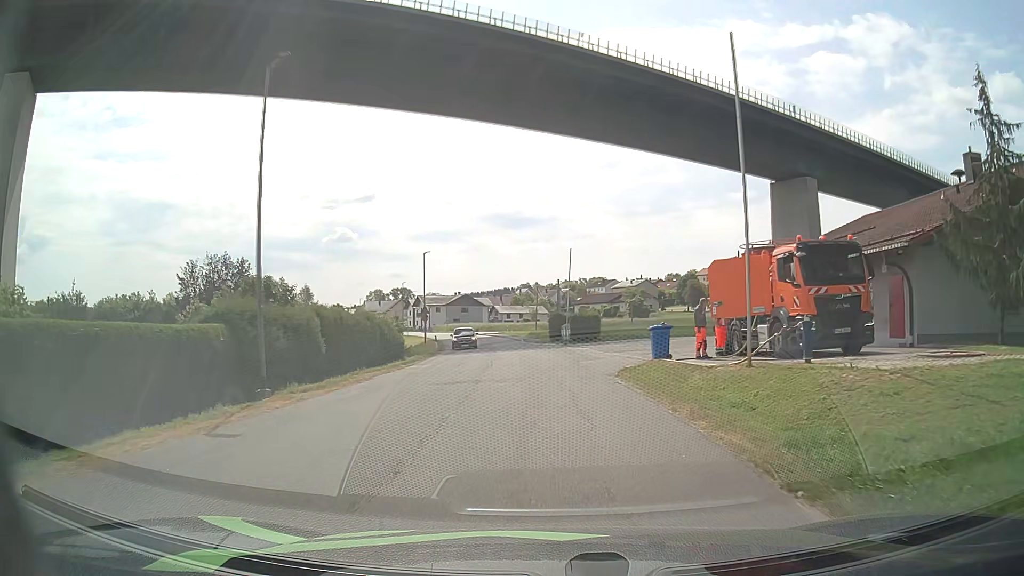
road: unclassified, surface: asphalt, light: Day
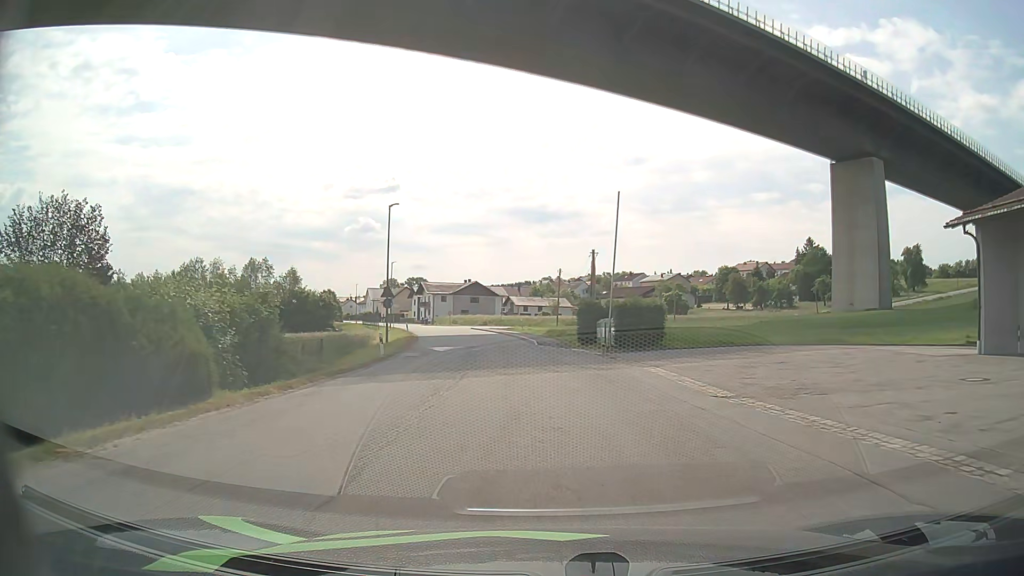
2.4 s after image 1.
(-0.2, +21.1) m; -2°
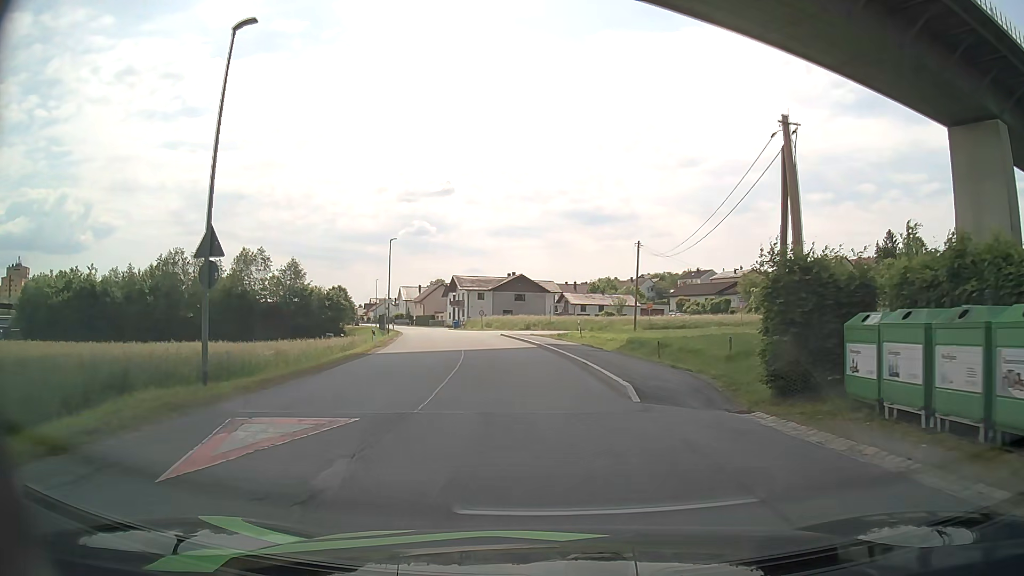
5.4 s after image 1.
(-0.7, +26.3) m; -4°
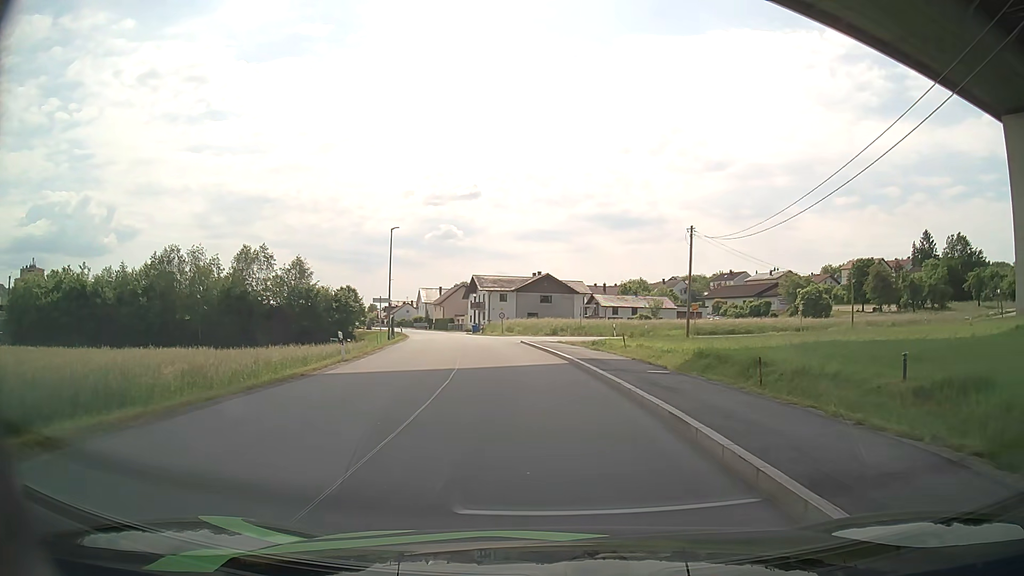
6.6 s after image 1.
(-0.2, +9.2) m; -2°
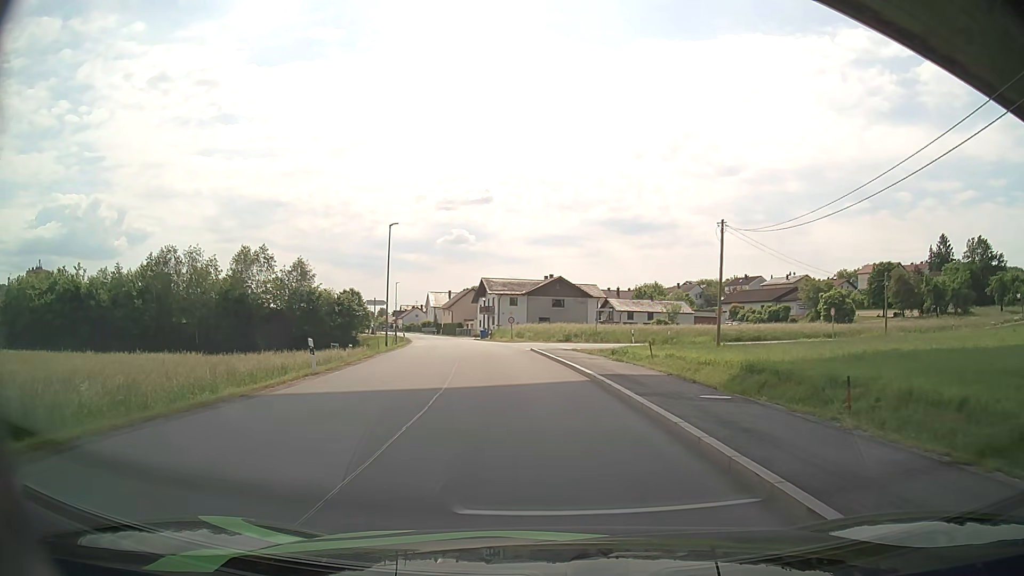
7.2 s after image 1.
(-0.1, +4.3) m; -1°
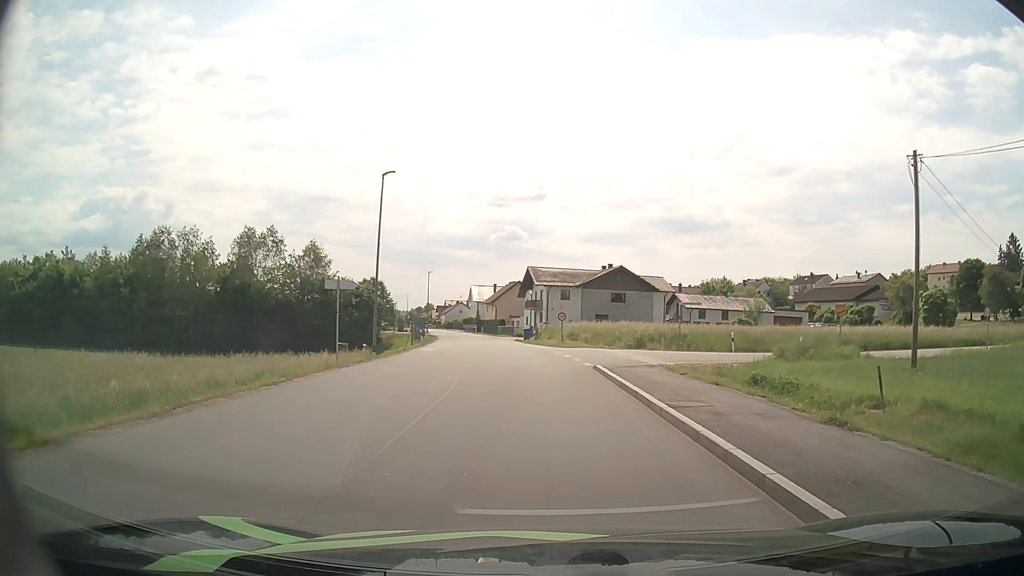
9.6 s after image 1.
(-0.5, +14.8) m; -4°
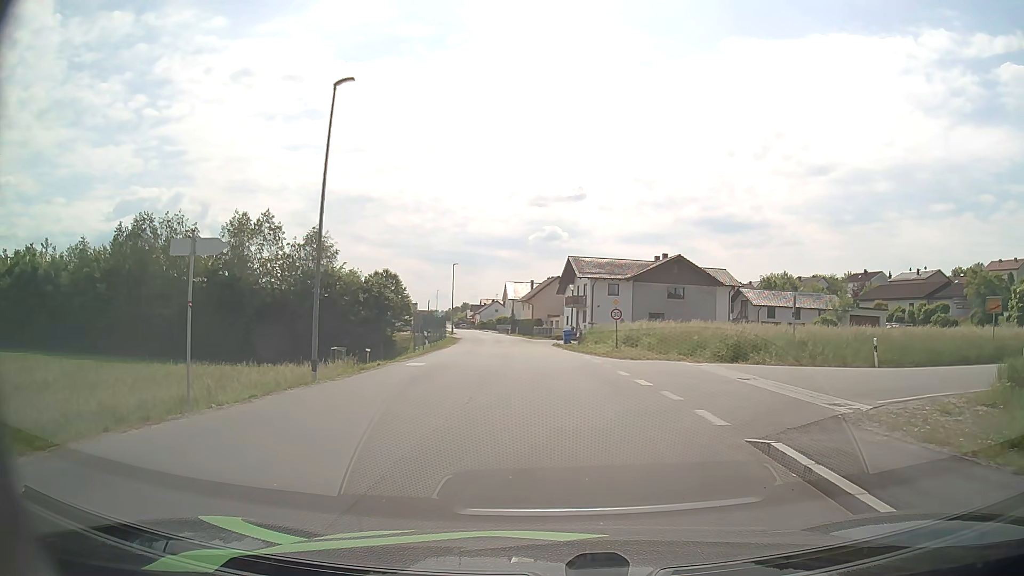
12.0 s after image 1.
(-0.3, +12.4) m; -3°
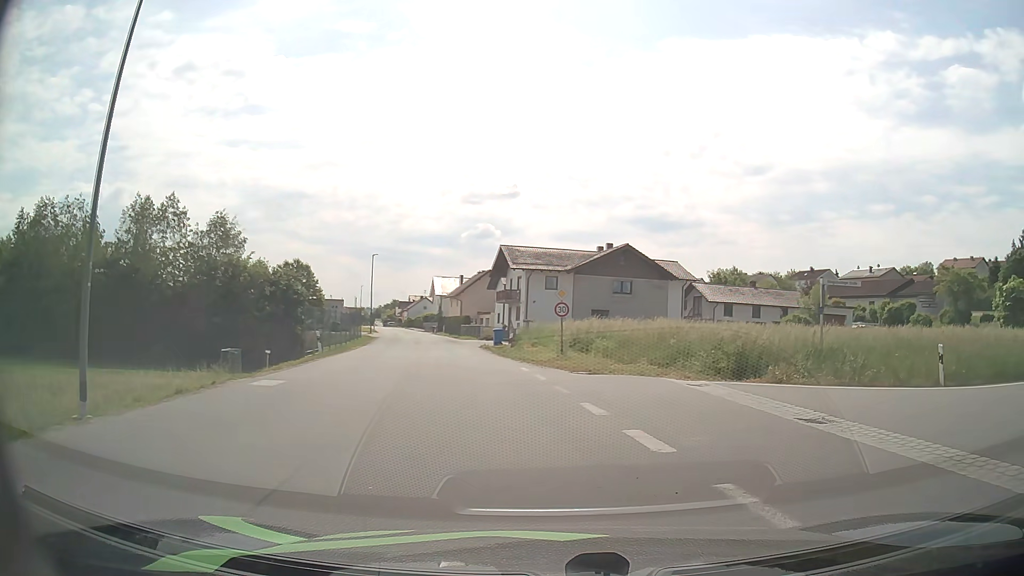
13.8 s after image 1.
(+0.1, +7.9) m; +5°
